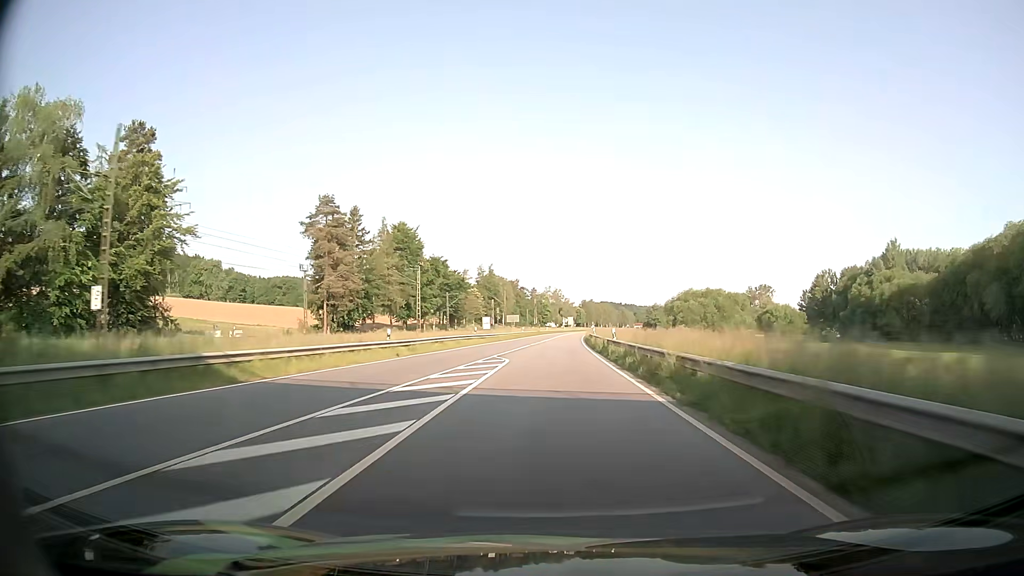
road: primary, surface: asphalt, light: Day
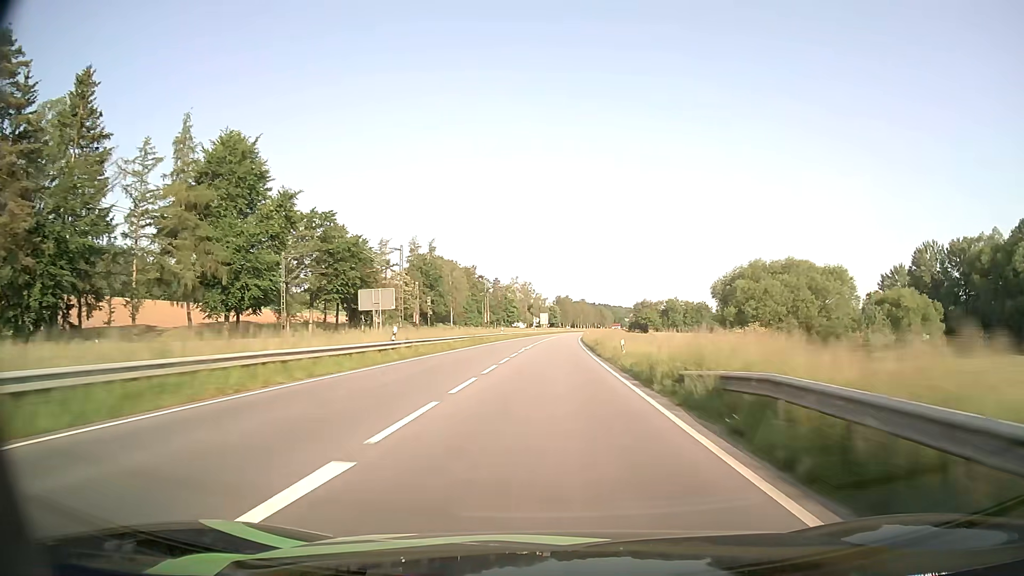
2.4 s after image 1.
(+2.0, +70.0) m; +3°
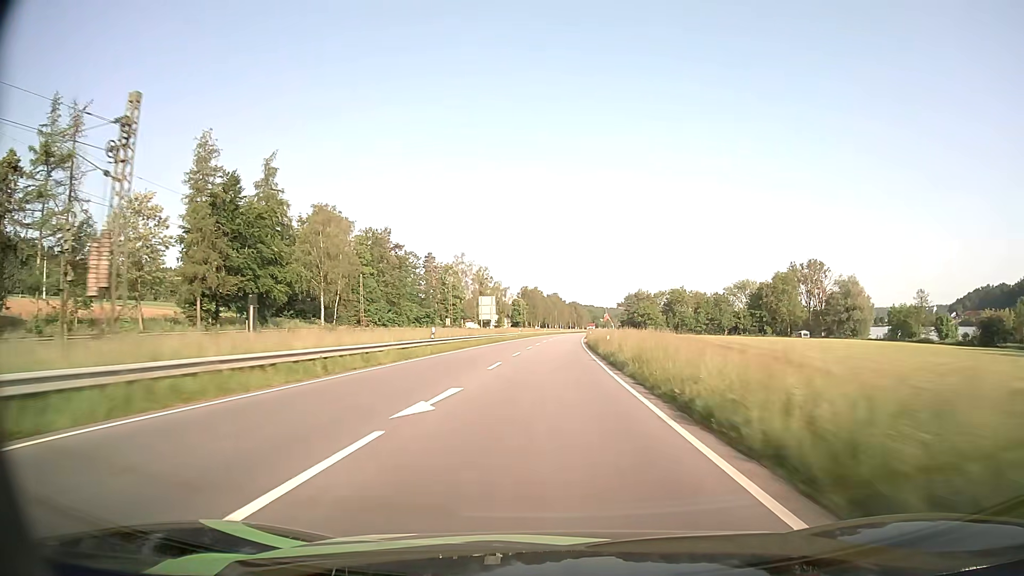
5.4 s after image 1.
(+2.3, +87.7) m; +3°
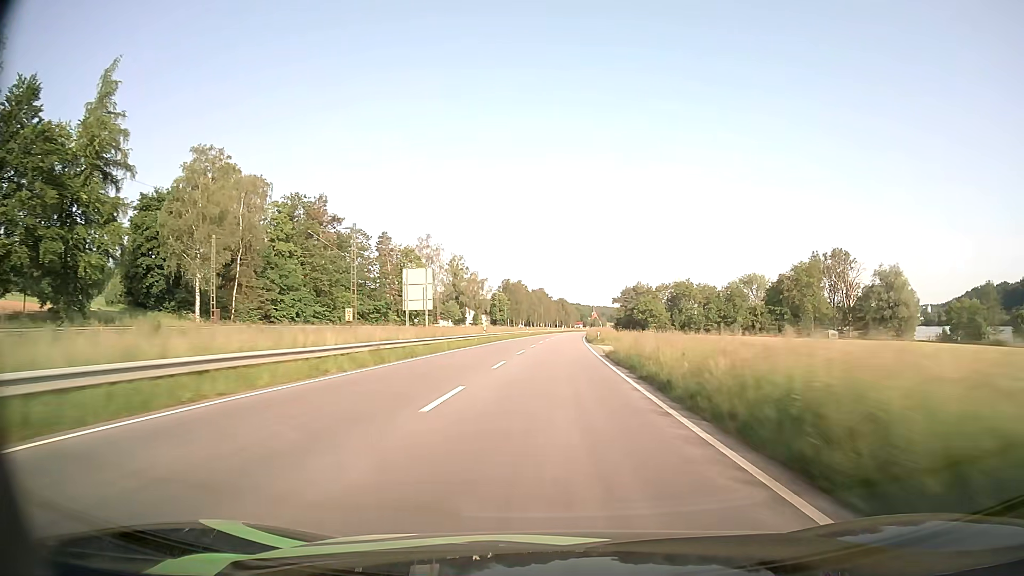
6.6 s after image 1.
(+0.3, +35.1) m; +1°
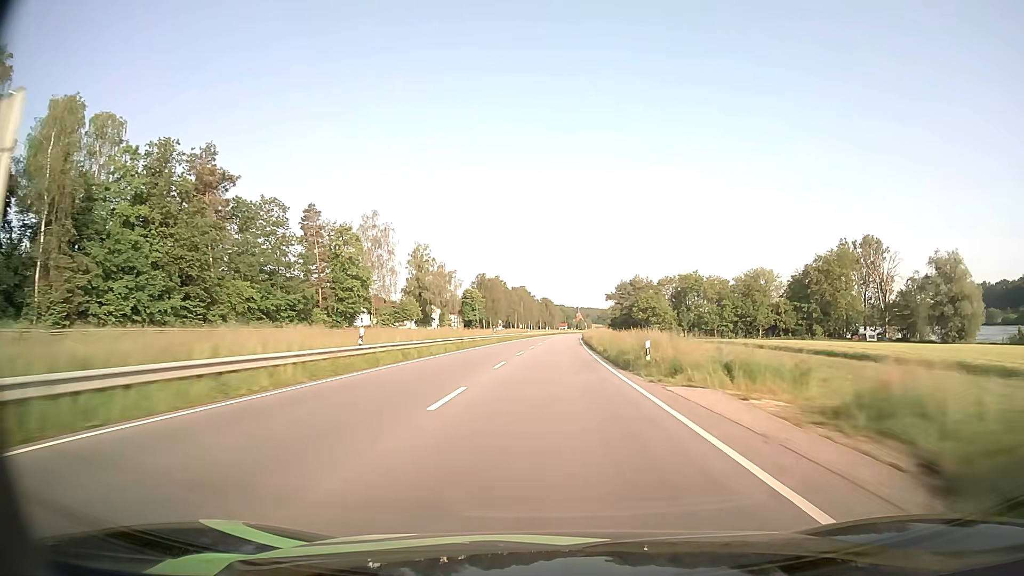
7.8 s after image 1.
(+0.5, +35.0) m; +2°
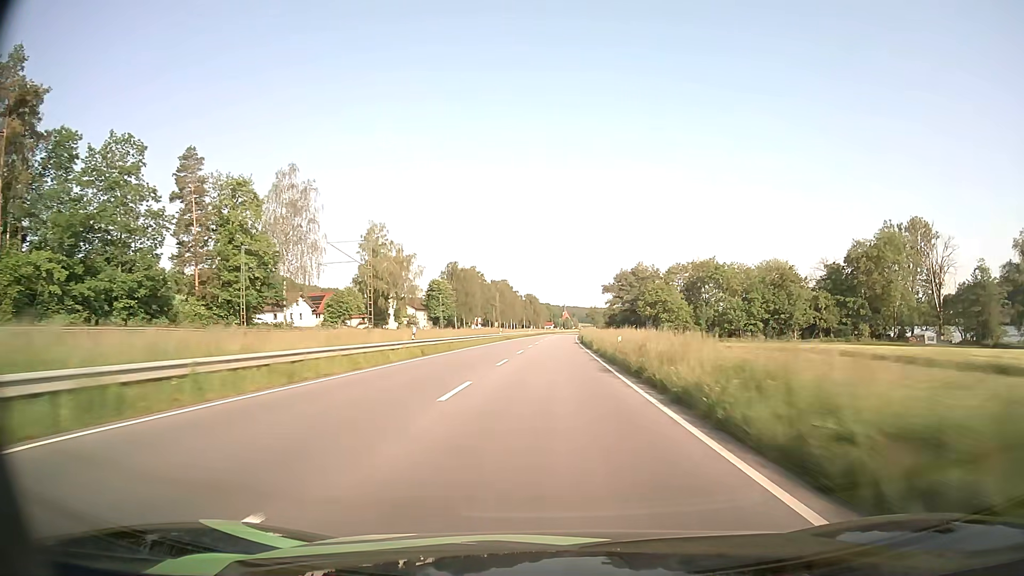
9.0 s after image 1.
(+0.3, +34.9) m; +1°
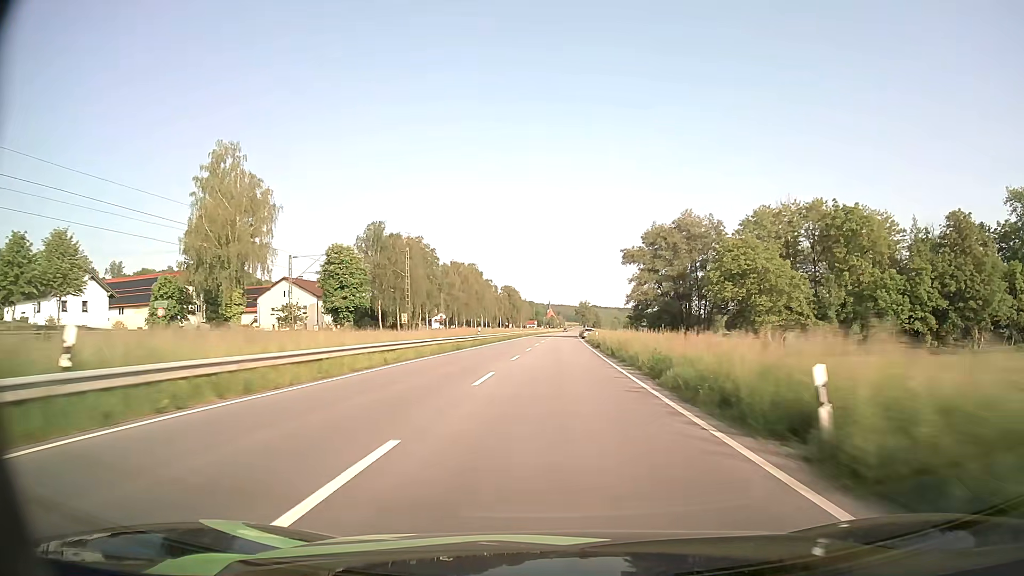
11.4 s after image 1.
(+0.9, +69.0) m; +1°
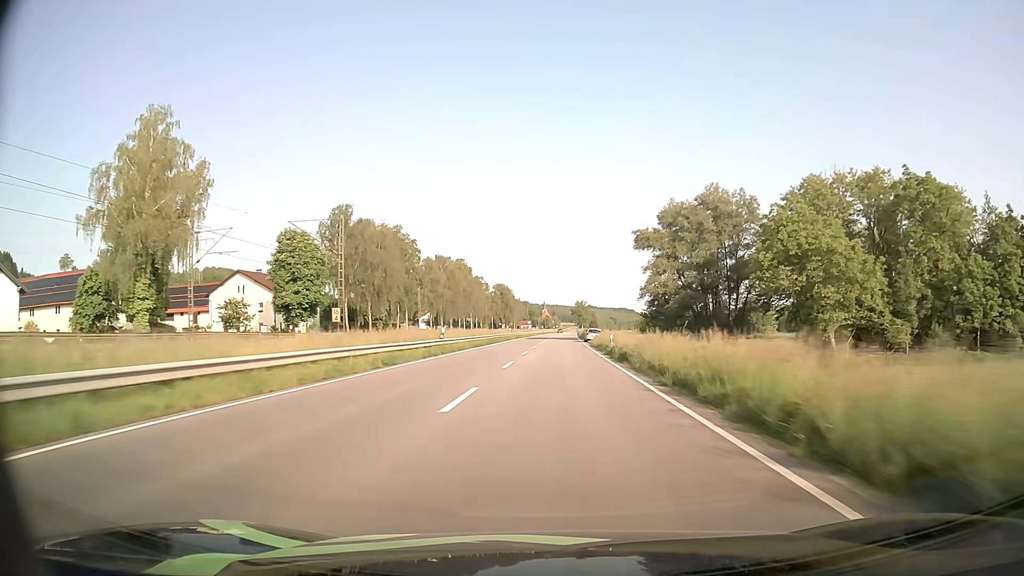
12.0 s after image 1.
(+0.1, +17.0) m; 0°
(0, +10) (0, +20) (0, +30) (0, +40) (+1, +50) (+1, +60) (+1, +70) (+2, +80) (+2, +90) (+2, +100) m
